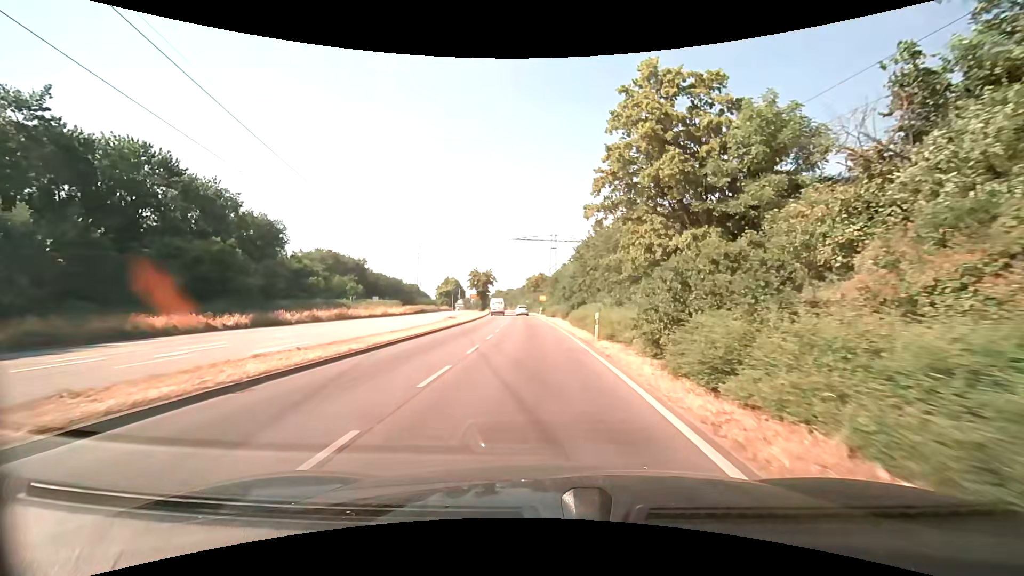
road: primary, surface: asphalt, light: Day
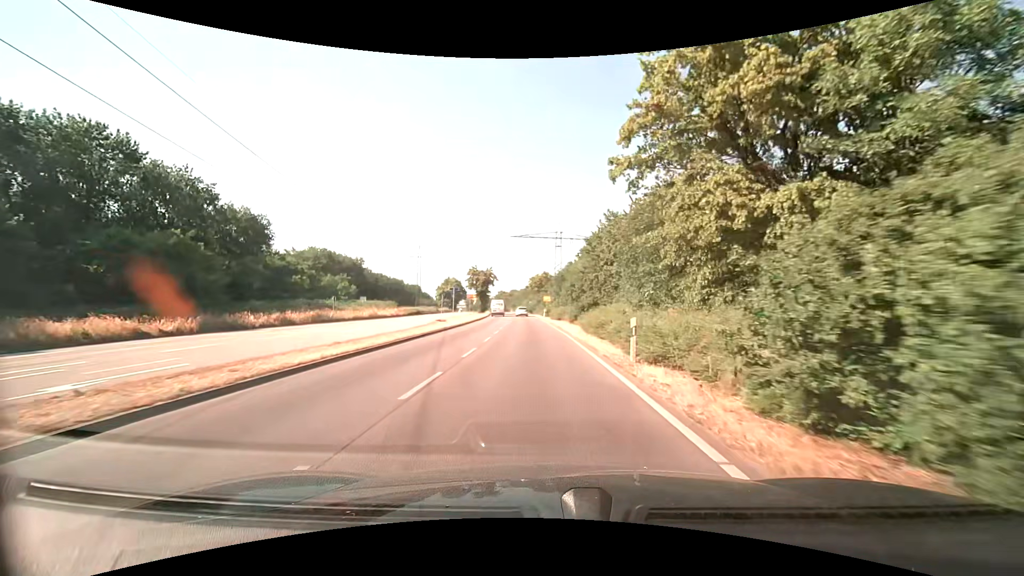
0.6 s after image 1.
(0.0, +7.1) m; -1°
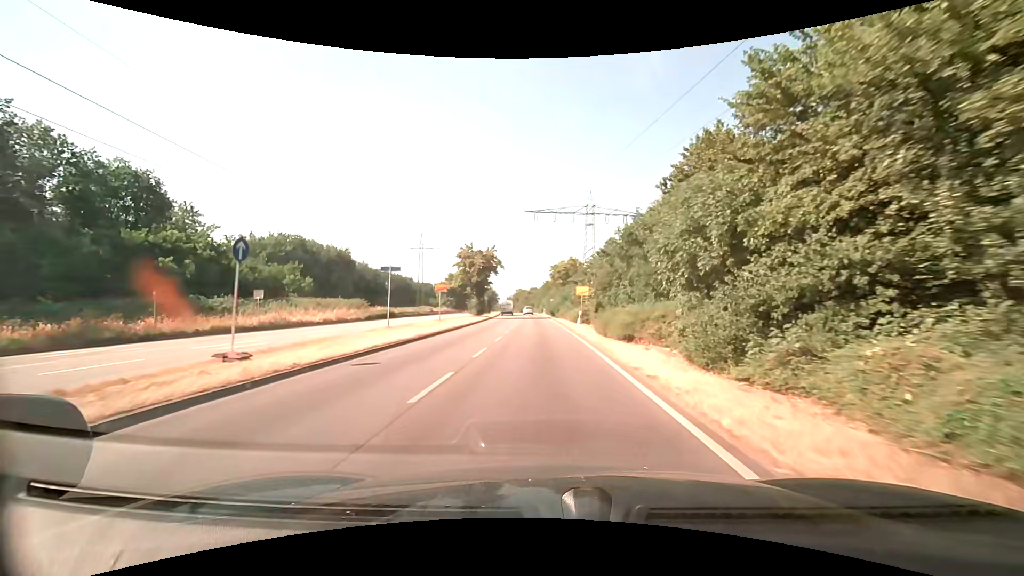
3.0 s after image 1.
(-0.6, +31.0) m; -3°
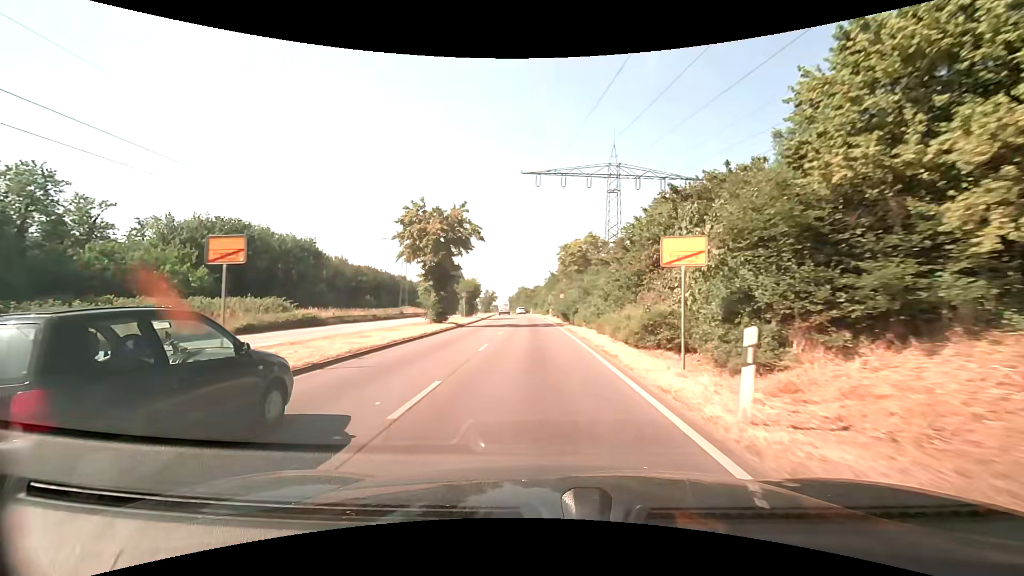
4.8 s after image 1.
(0.0, +25.5) m; 0°
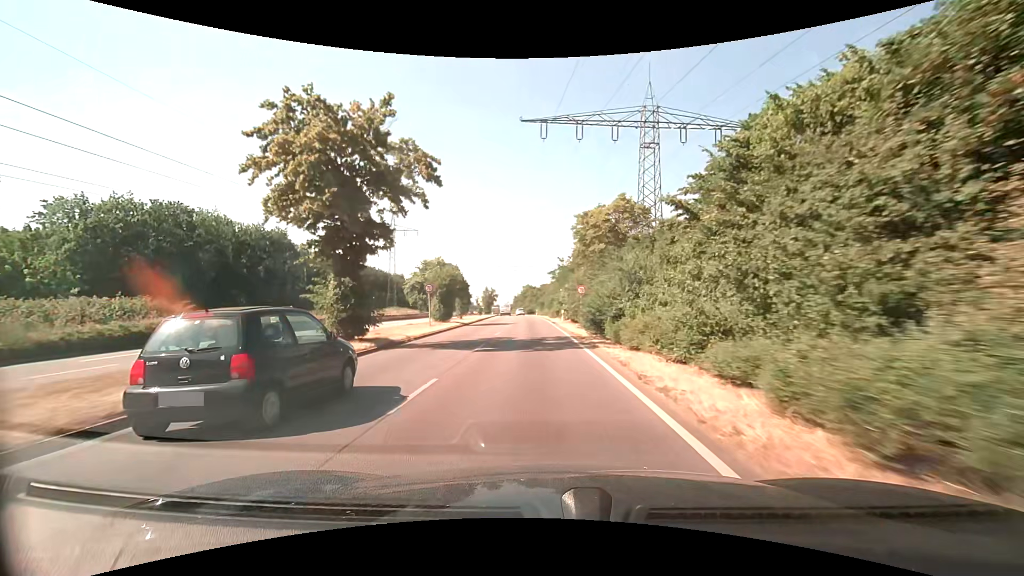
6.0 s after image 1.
(0.0, +17.9) m; -1°
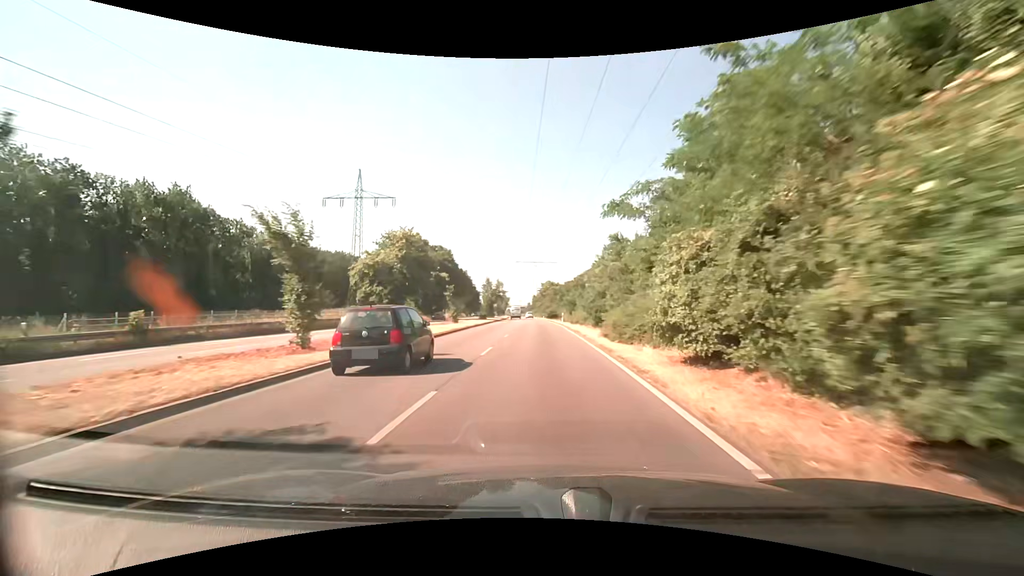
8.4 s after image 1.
(-1.0, +37.9) m; -2°
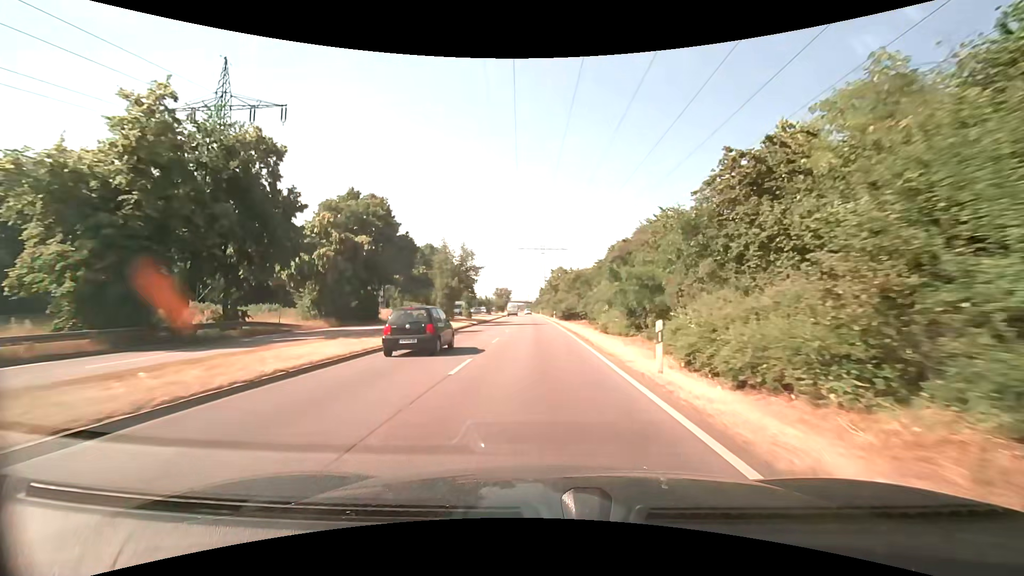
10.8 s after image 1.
(-0.3, +40.4) m; -1°
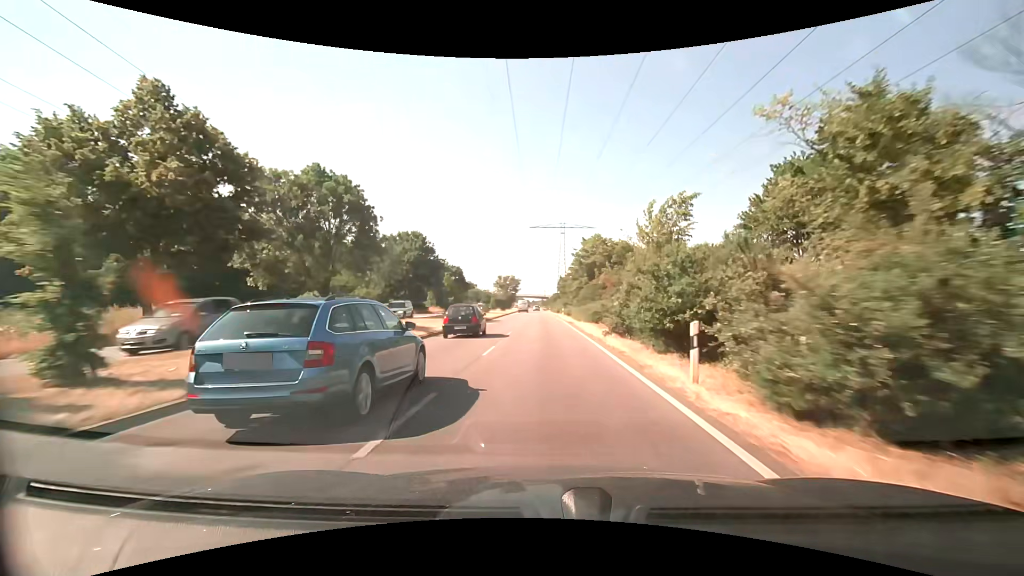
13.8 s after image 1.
(-0.9, +51.4) m; -2°
(0, +10) (0, +20) (0, +30) (0, +40) (0, +50) (0, +60) (0, +70) (0, +80) (-1, +90) (-1, +100) m
